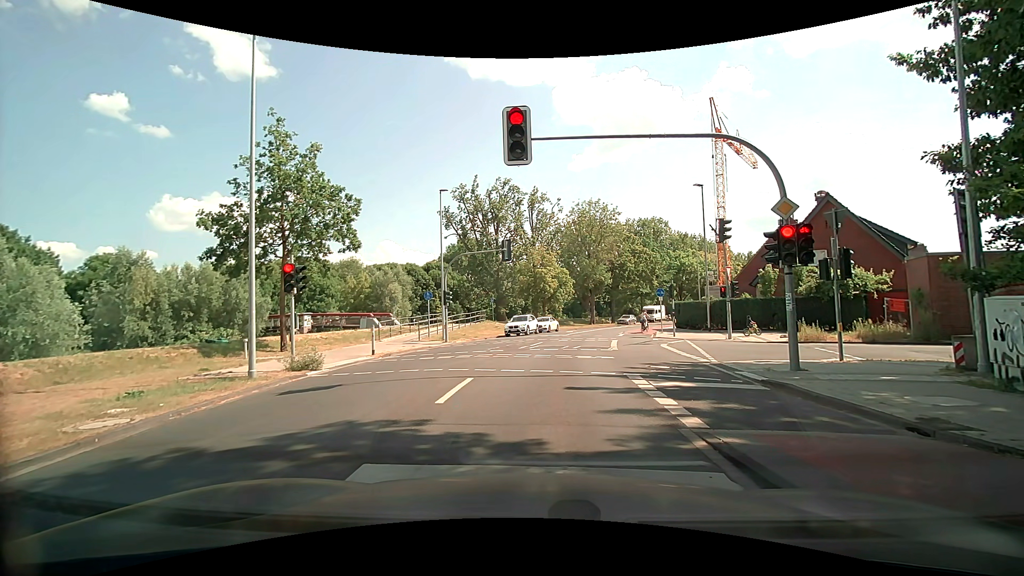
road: secondary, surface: asphalt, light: Day
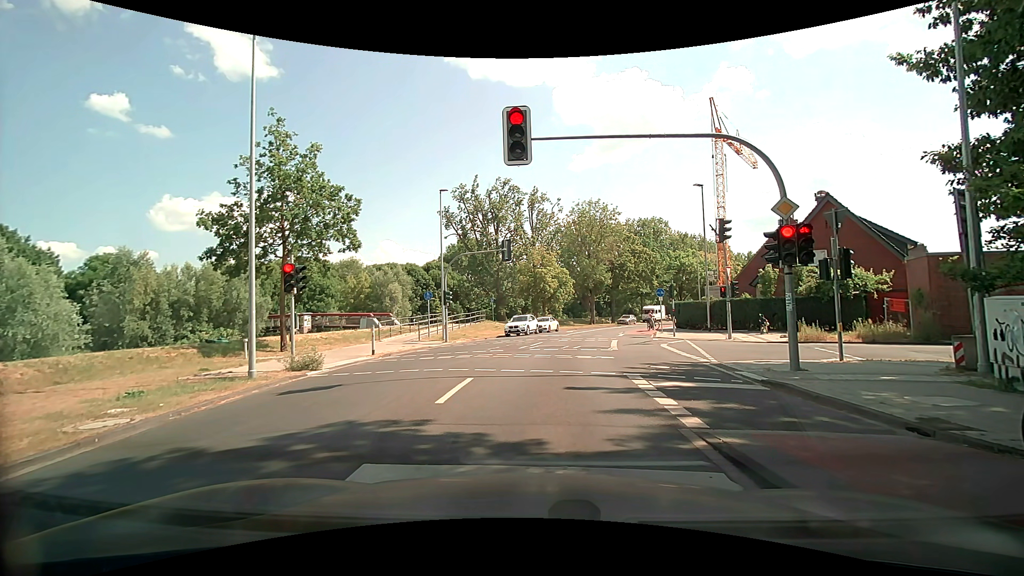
(0.0, 0.0) m; 0°
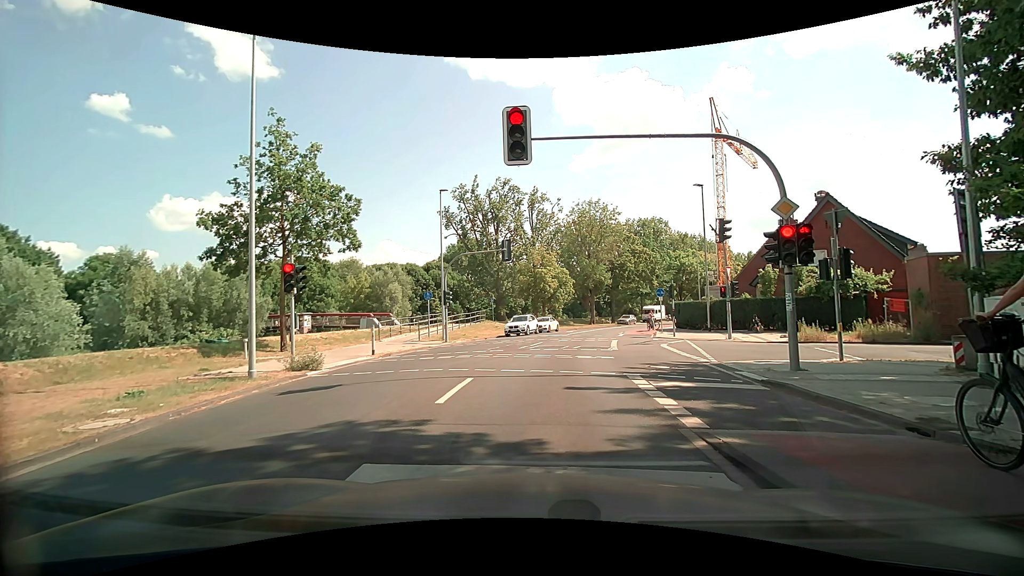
(0.0, 0.0) m; 0°
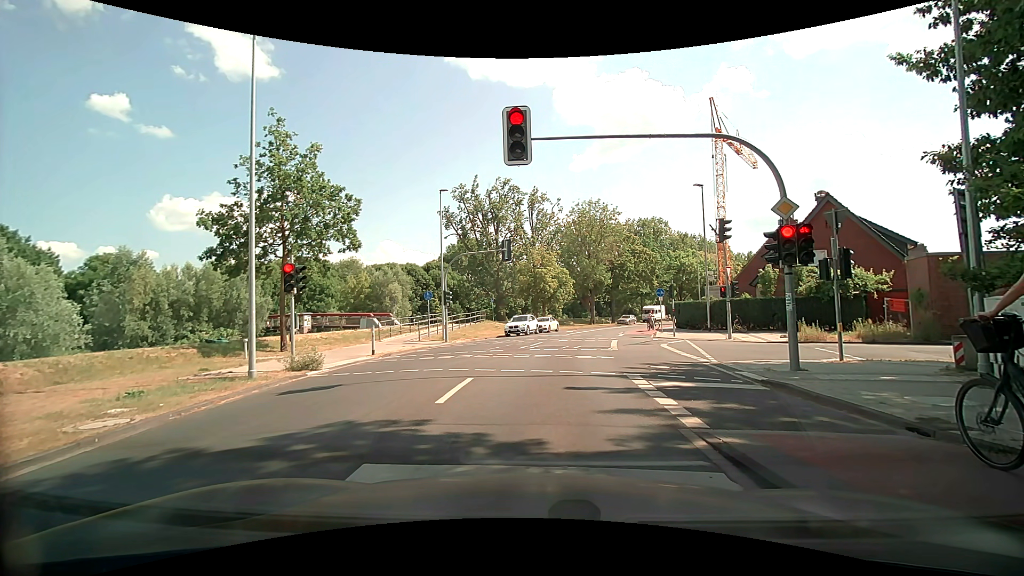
(0.0, 0.0) m; 0°
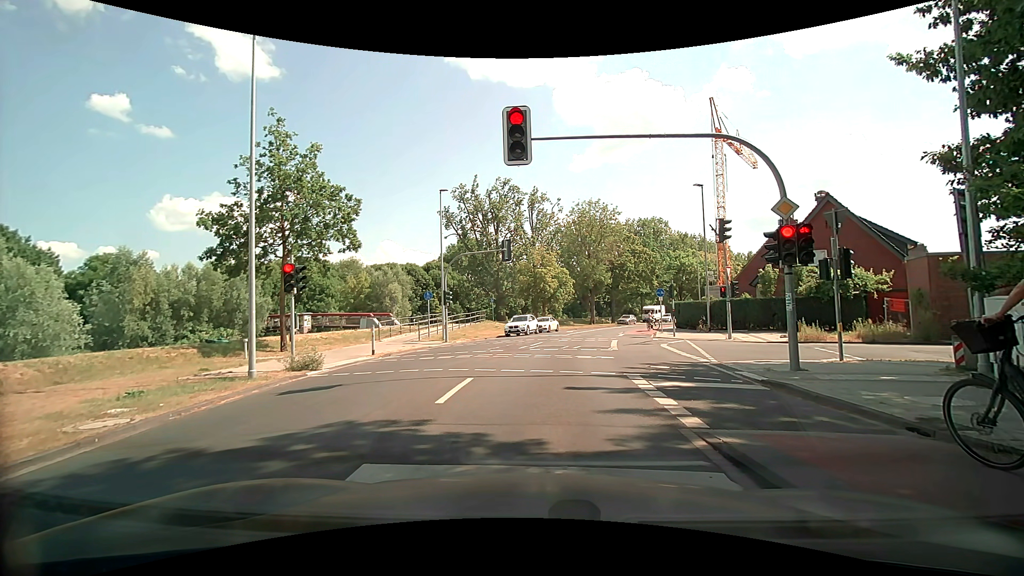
(0.0, 0.0) m; 0°
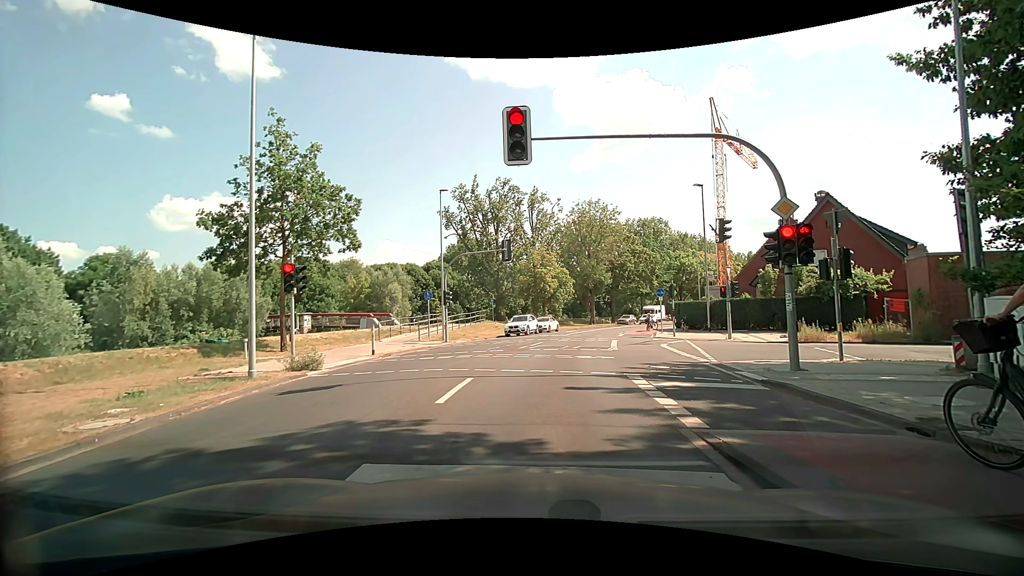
(0.0, 0.0) m; 0°
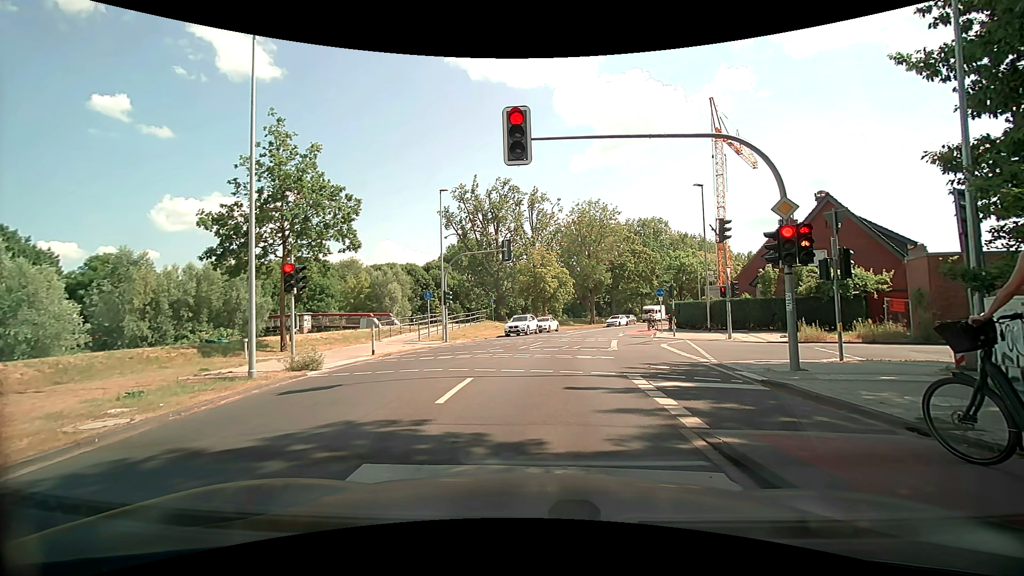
(0.0, 0.0) m; 0°
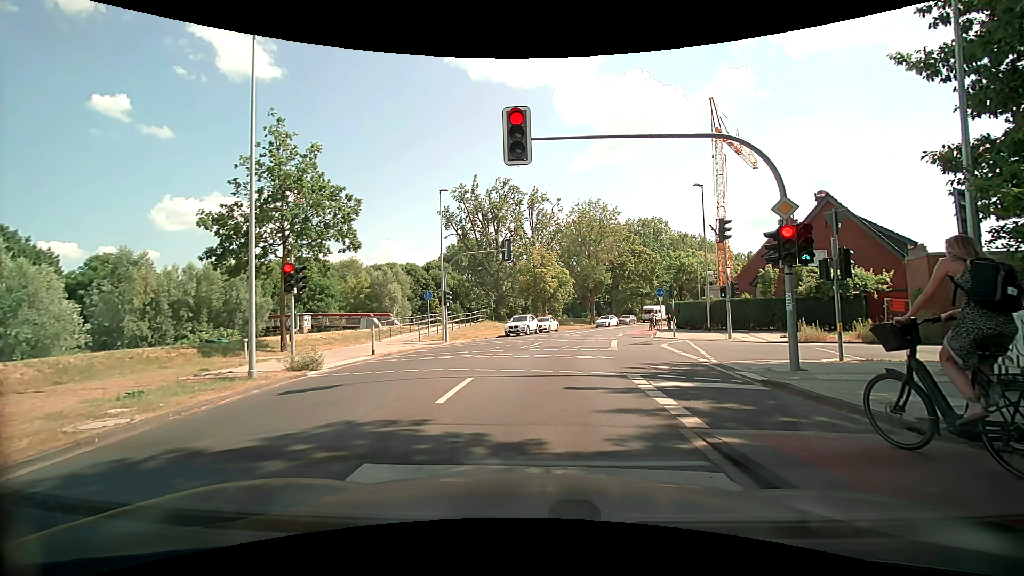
(0.0, 0.0) m; 0°
